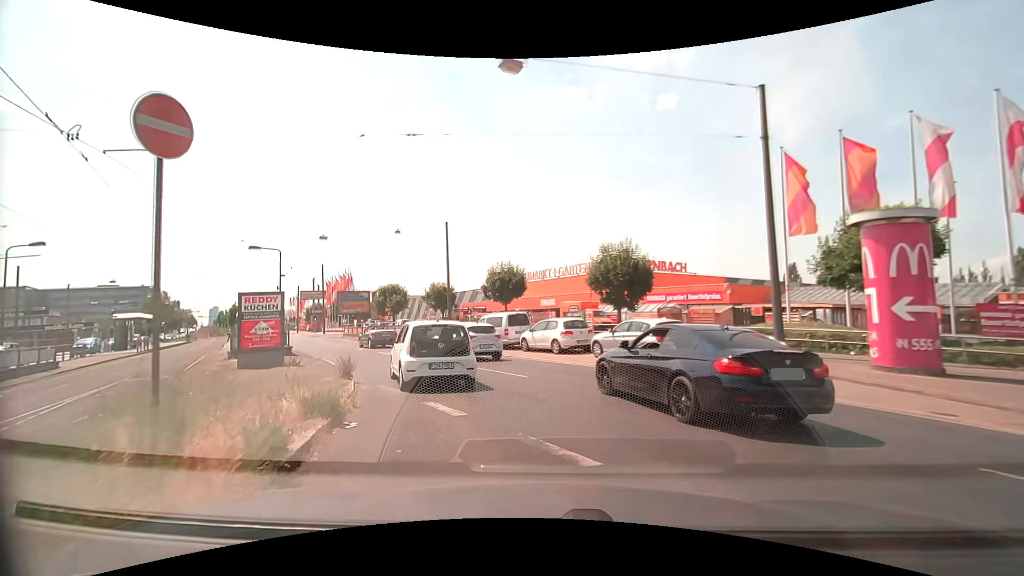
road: secondary_link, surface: asphalt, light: Day
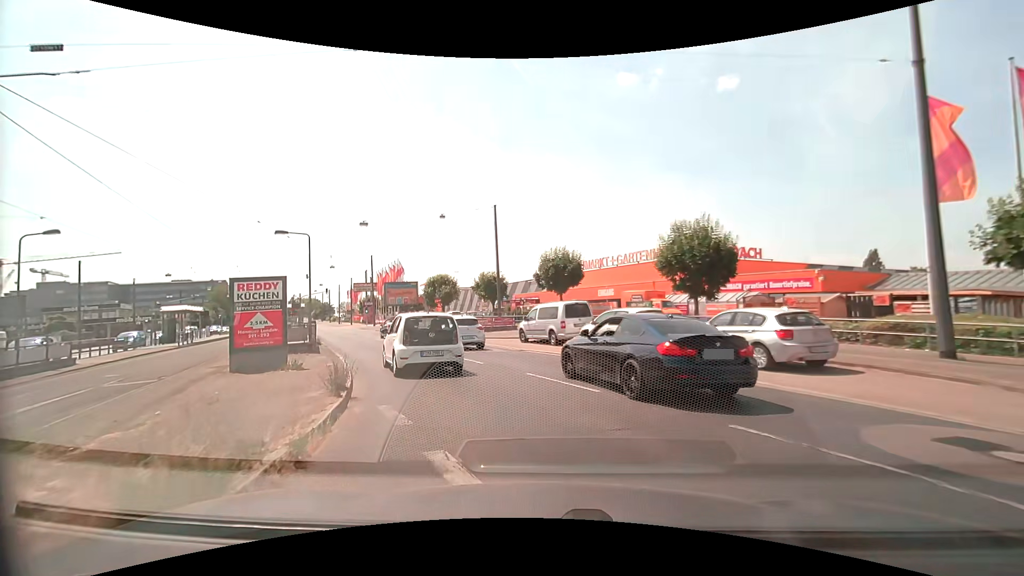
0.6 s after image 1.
(-0.2, +4.0) m; -7°
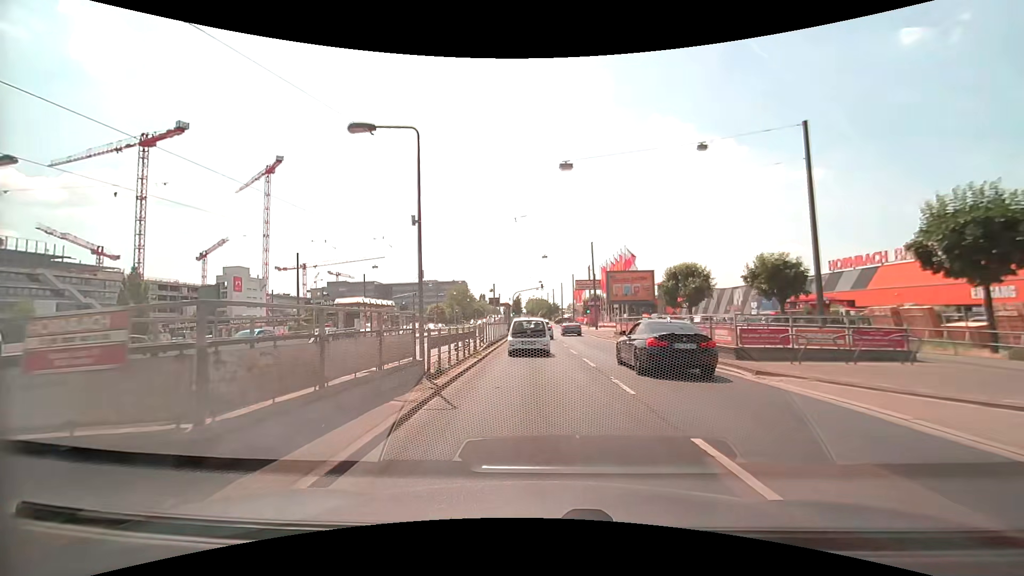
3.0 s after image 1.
(-3.9, +16.7) m; -26°
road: primary
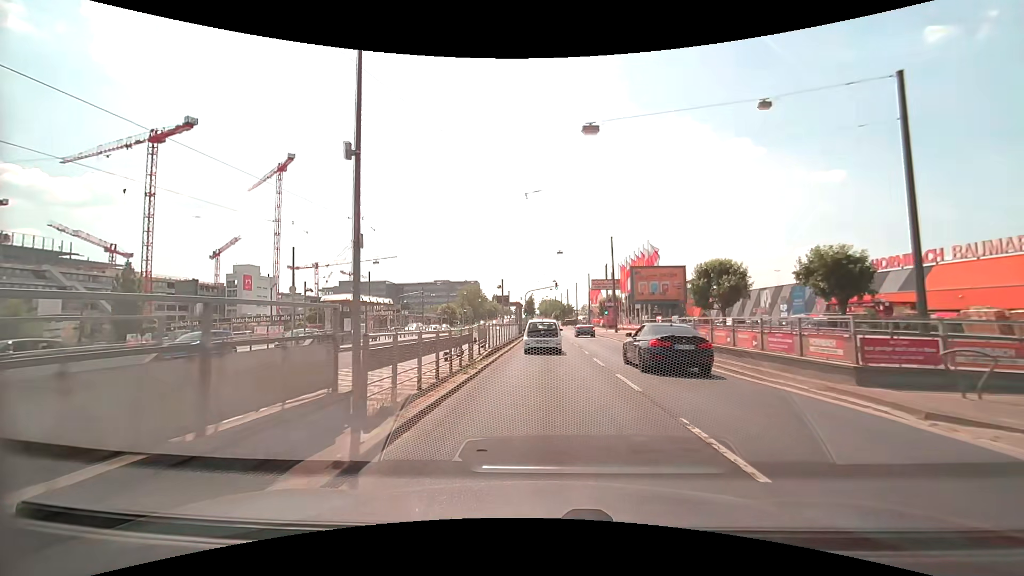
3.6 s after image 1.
(-0.1, +4.9) m; -1°
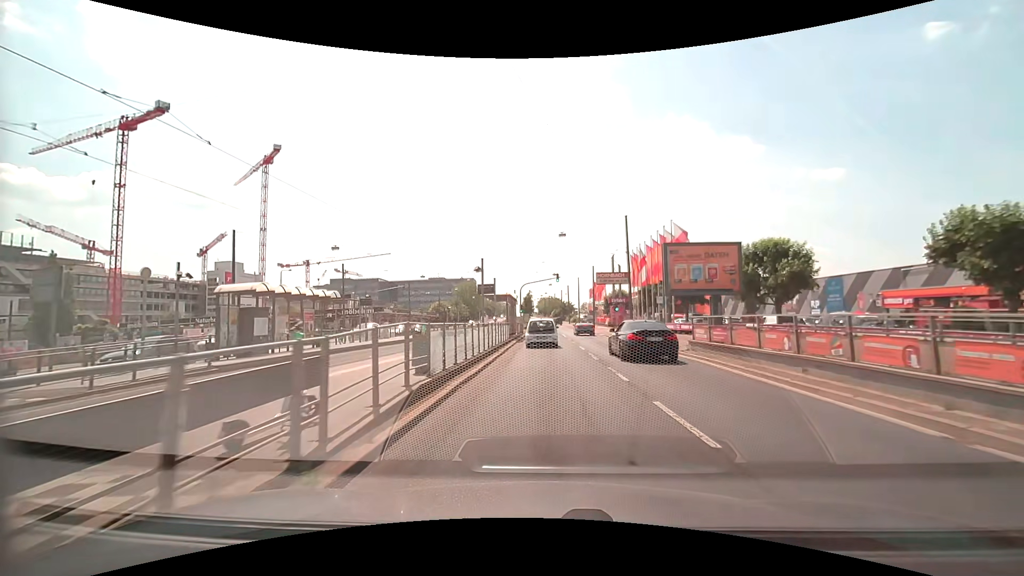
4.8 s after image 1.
(0.0, +10.6) m; 0°
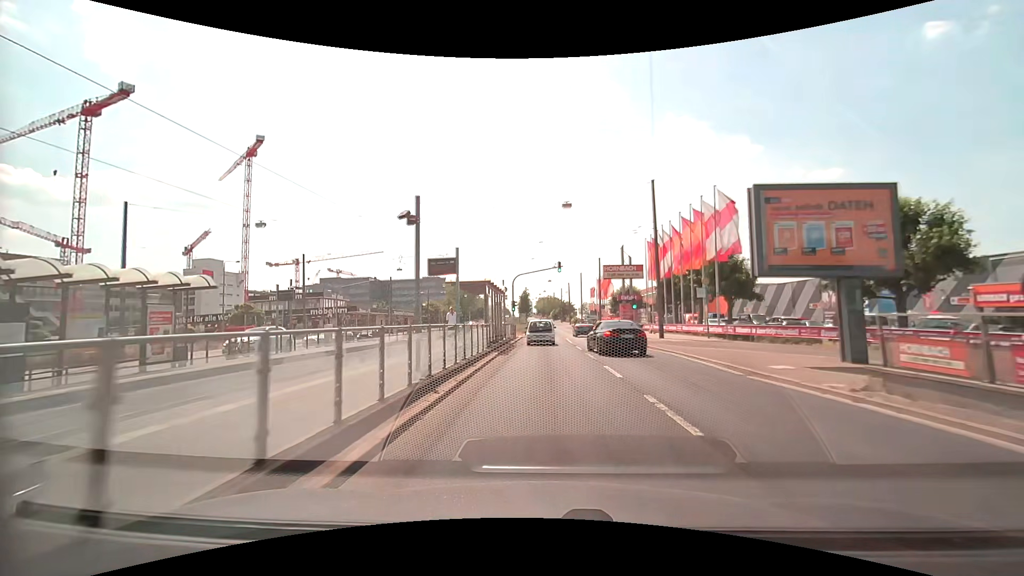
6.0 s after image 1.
(+0.1, +11.8) m; 0°
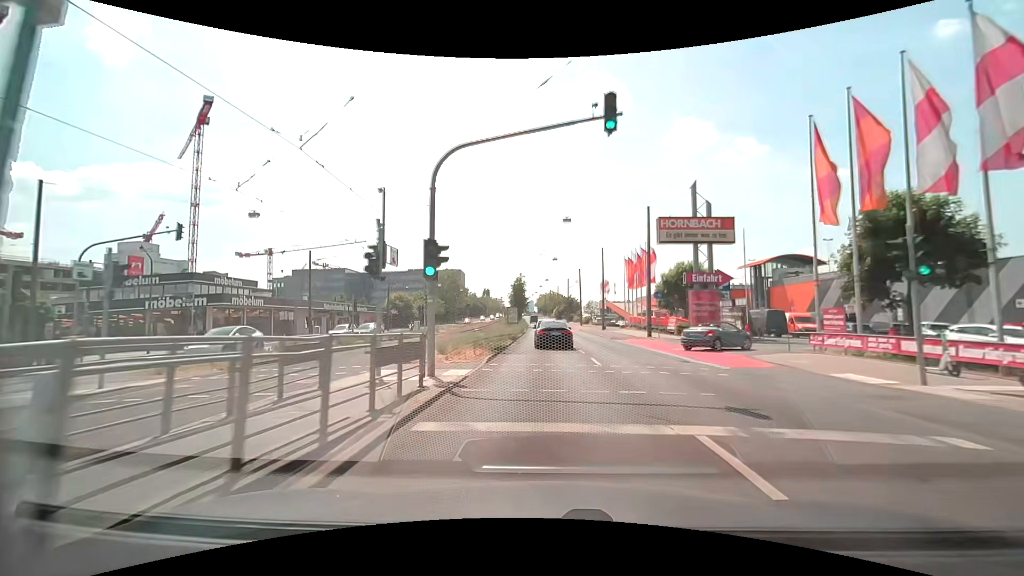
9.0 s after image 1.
(+0.1, +33.3) m; 0°
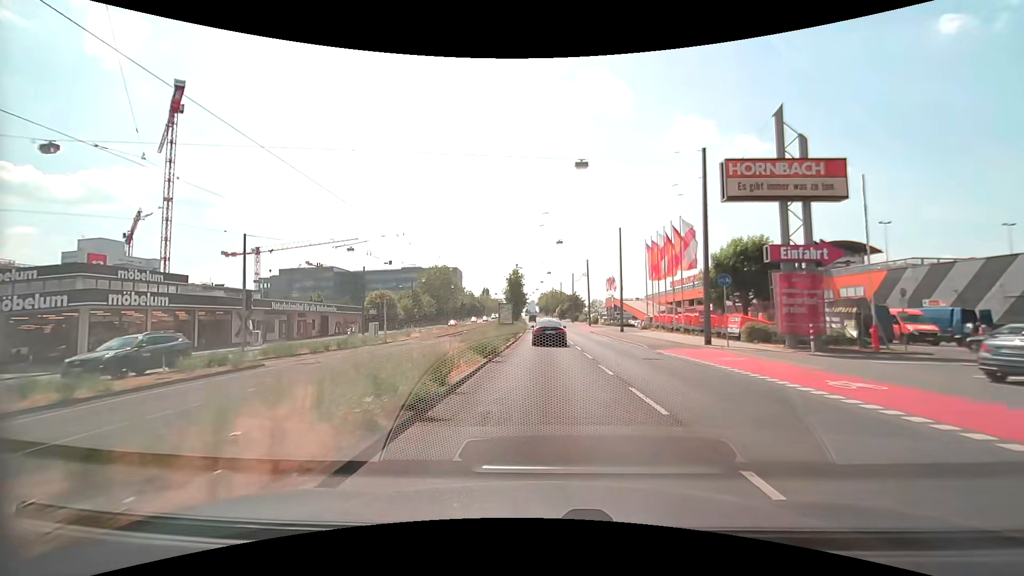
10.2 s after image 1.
(0.0, +13.7) m; 0°
(0, +10) (0, +20) (0, +30) (0, +40) (0, +50) (0, +60) (-1, +70) (-1, +80) (-1, +90) (-2, +100) m
